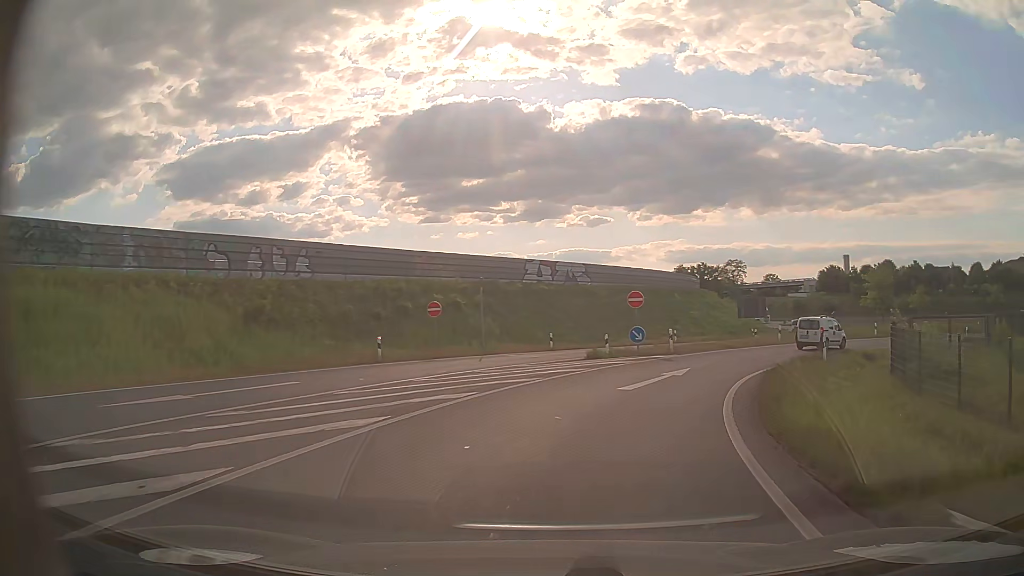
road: motorway_link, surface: asphalt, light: Day
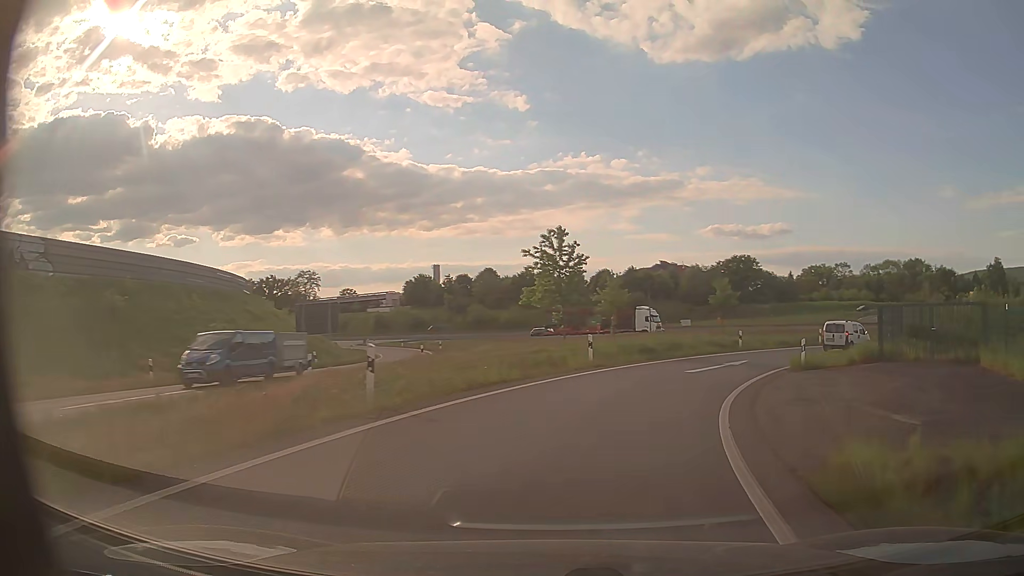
(+8.6, +28.1) m; +35°
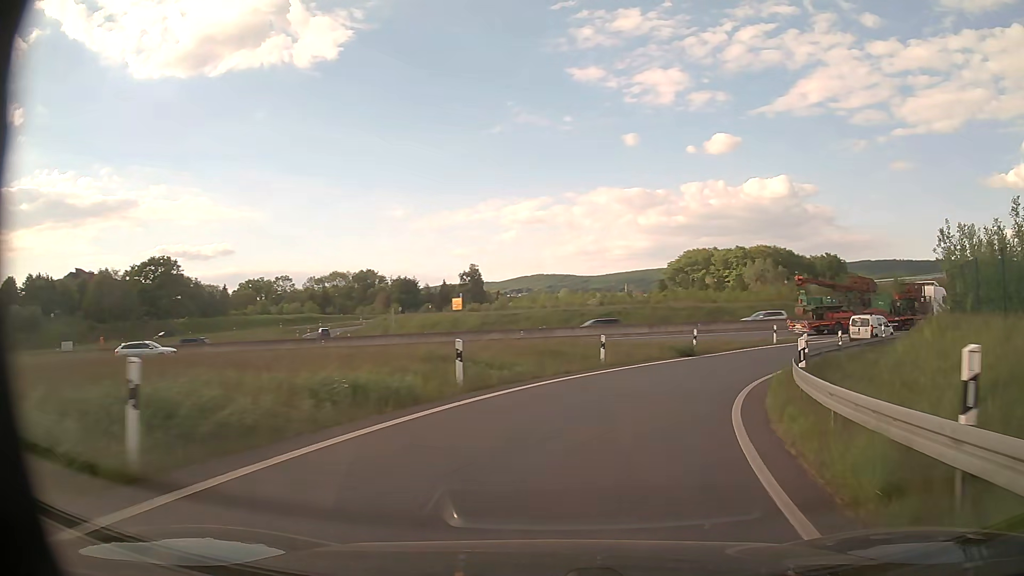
(+15.1, +35.2) m; +47°
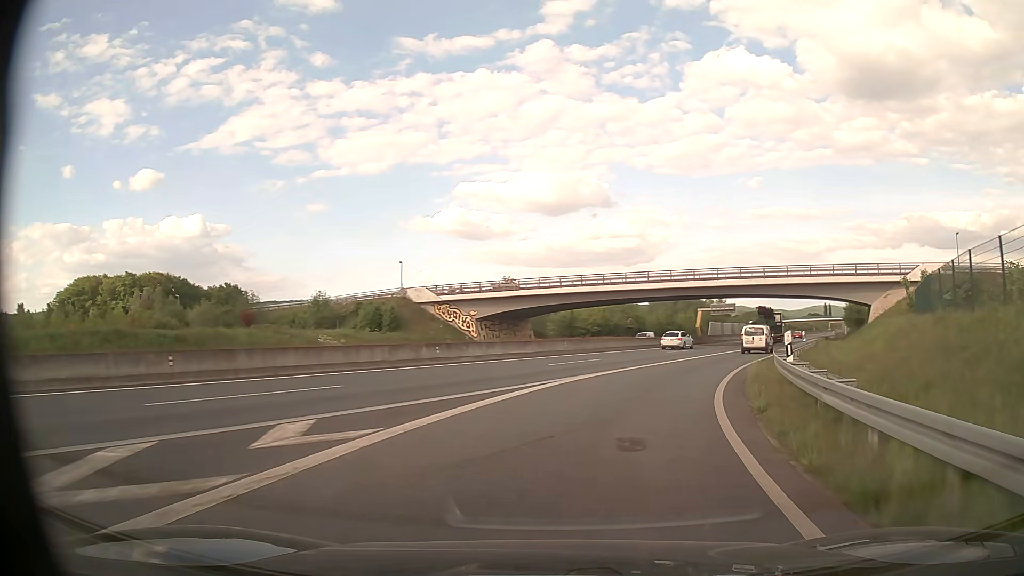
(+18.1, +37.0) m; +50°
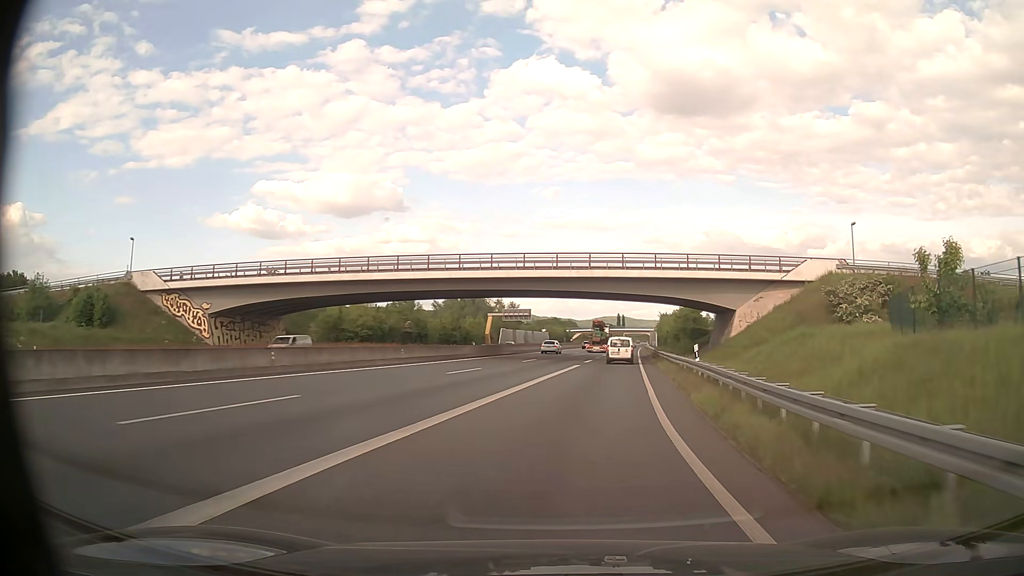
(+3.2, +18.1) m; +19°
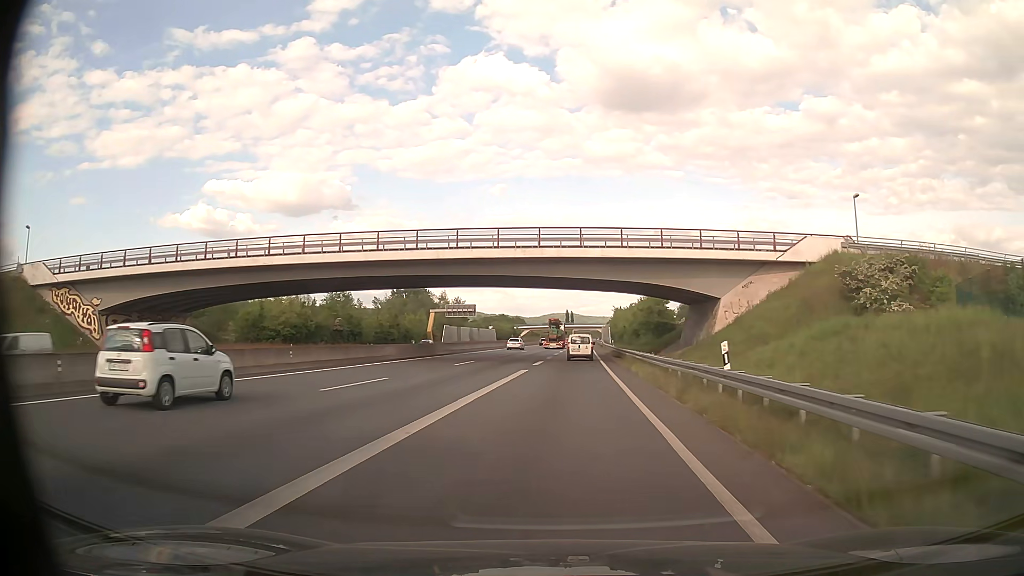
(+0.4, +9.7) m; +5°
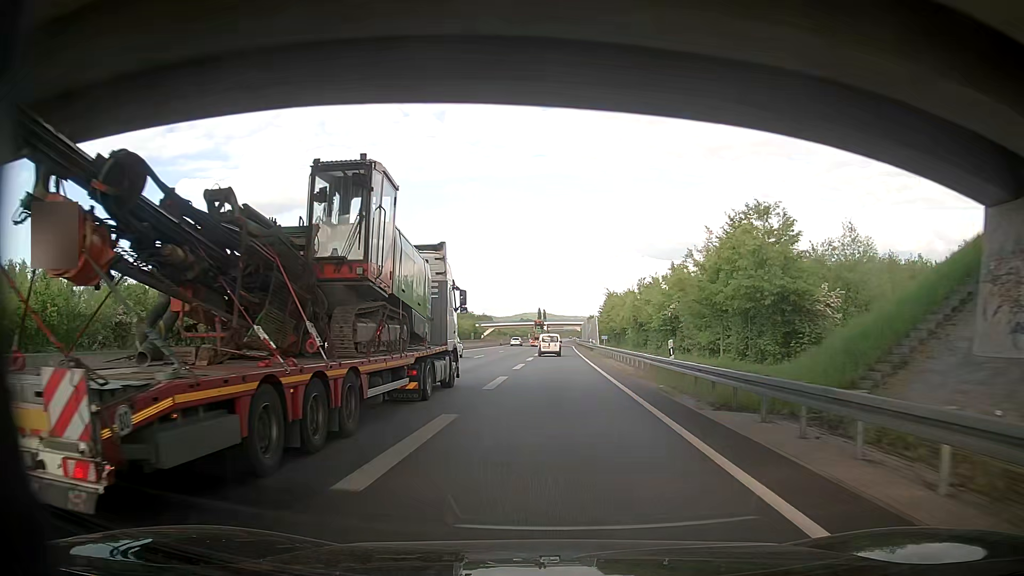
(+1.7, +42.4) m; +3°
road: motorway
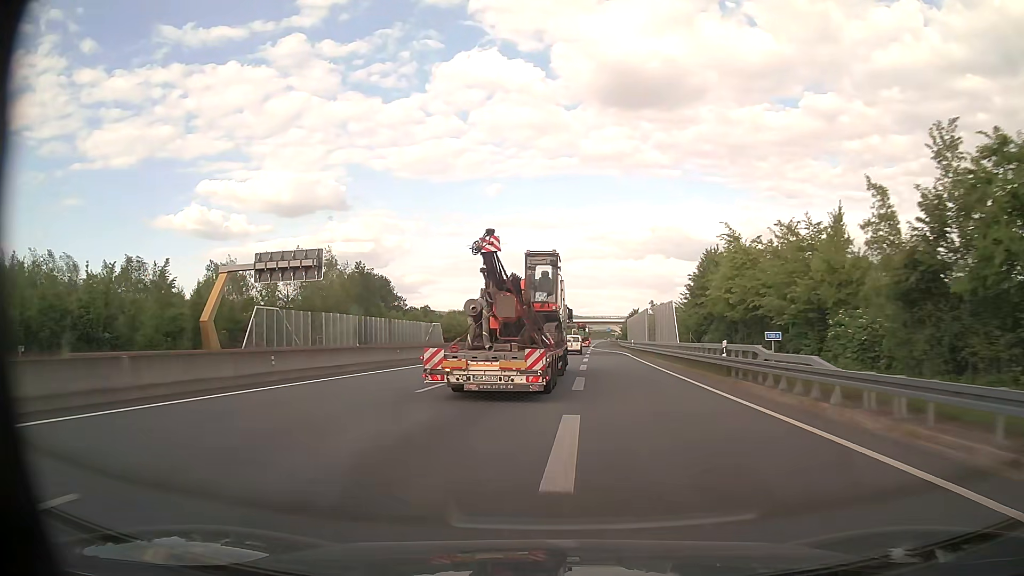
(-0.7, +48.7) m; -2°
